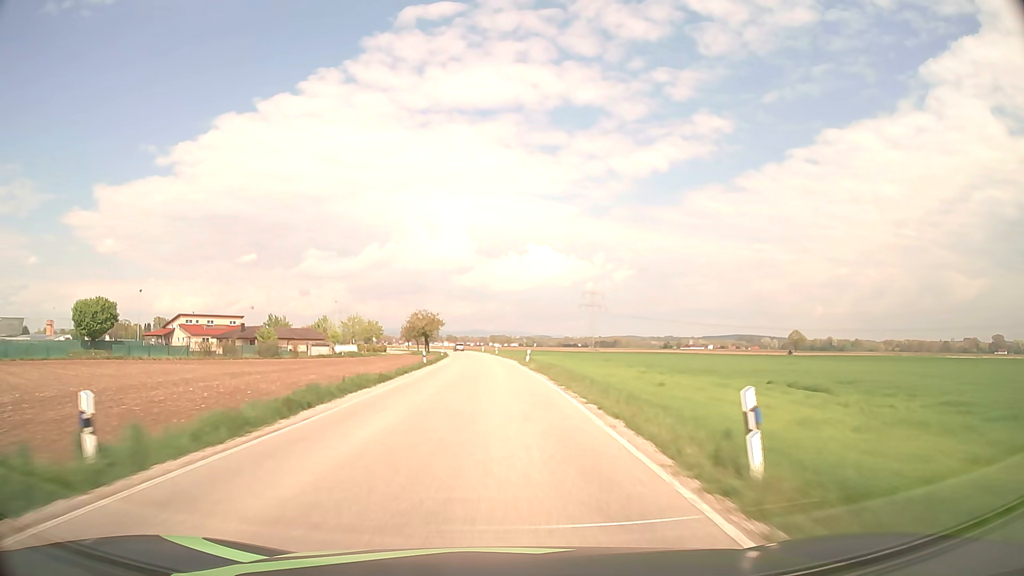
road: secondary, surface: asphalt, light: Day
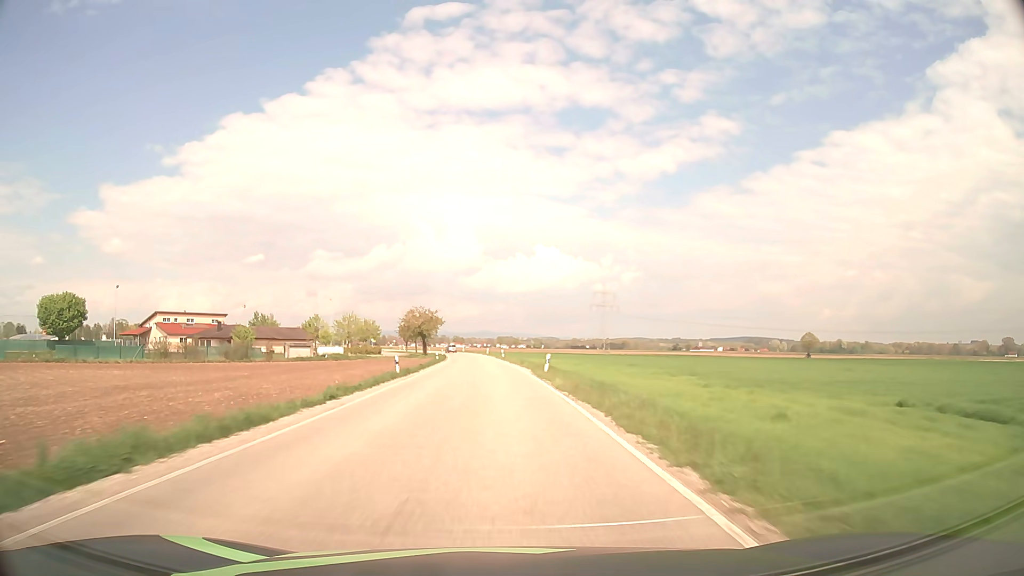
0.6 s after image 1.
(0.0, +14.2) m; 0°
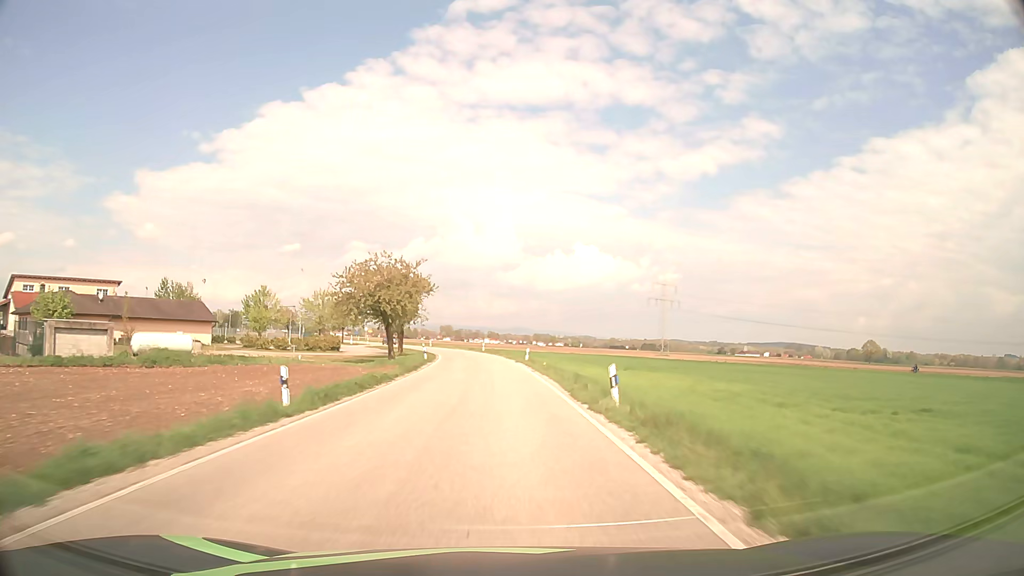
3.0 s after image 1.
(-1.9, +56.6) m; -3°
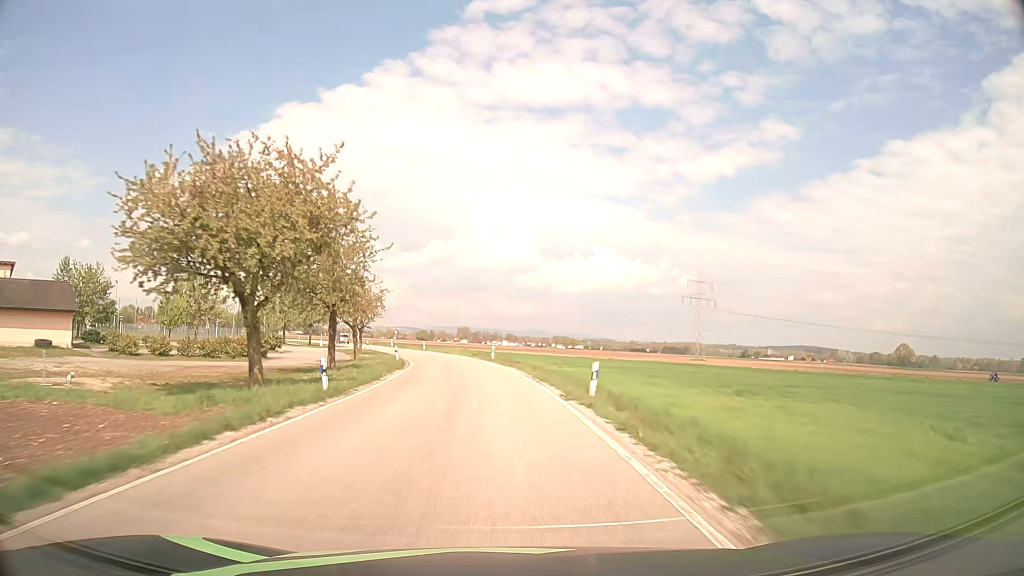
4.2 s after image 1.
(-0.2, +28.3) m; -1°
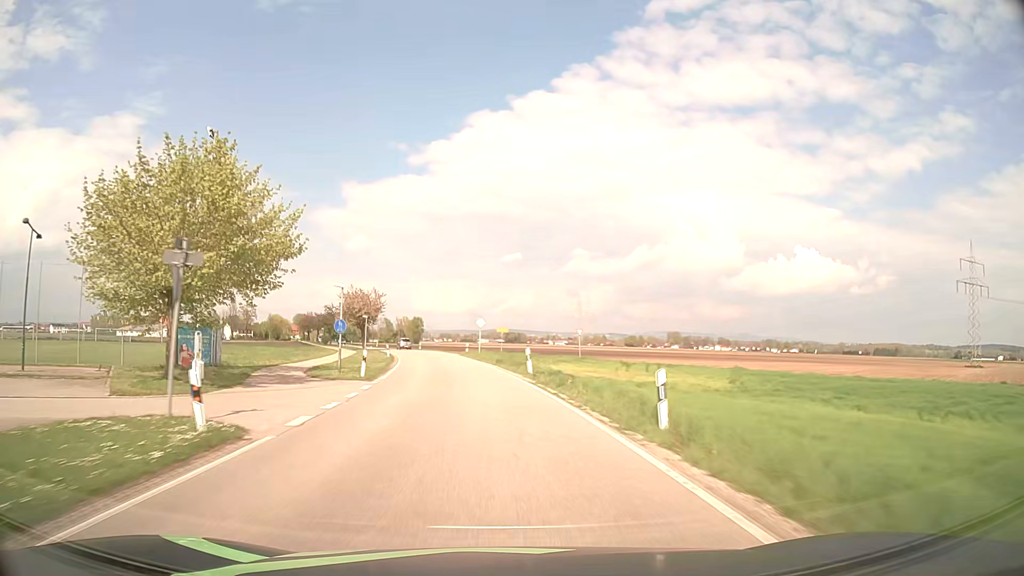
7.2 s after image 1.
(-8.5, +66.4) m; -18°
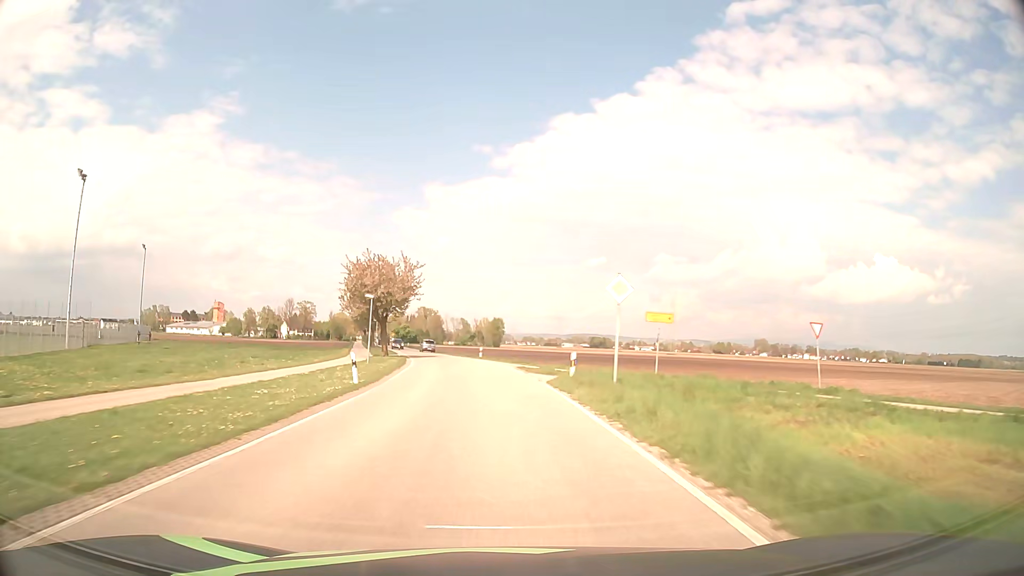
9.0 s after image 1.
(-2.9, +37.0) m; -7°
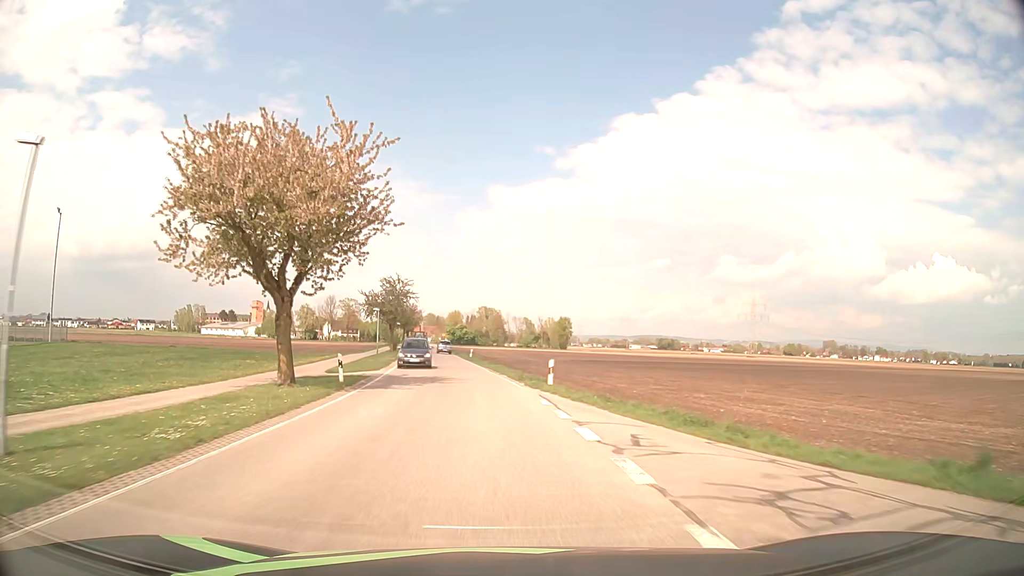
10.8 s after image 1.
(-1.4, +34.9) m; -6°
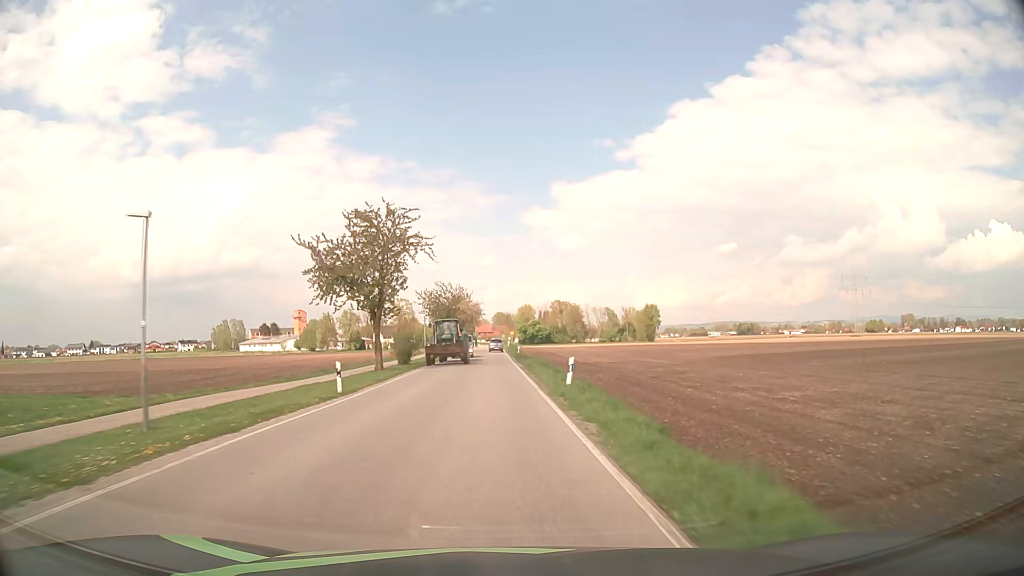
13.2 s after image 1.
(-2.9, +44.8) m; -6°
(0, +10) (0, +20) (0, +30) (0, +40) (-1, +50) (-1, +60) (-1, +70) (-2, +80) (-2, +90) (-2, +100) m
